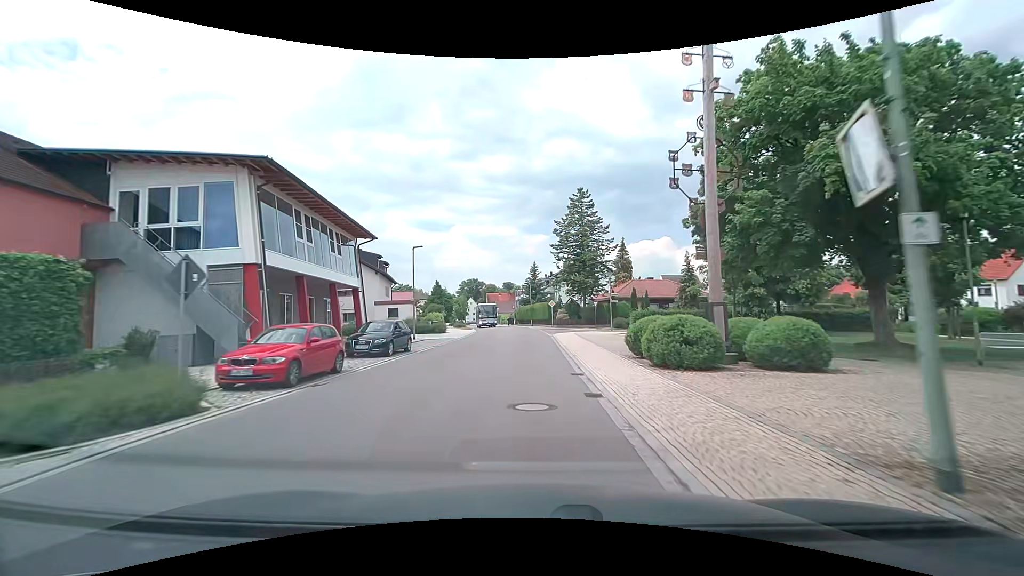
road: tertiary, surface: asphalt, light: Day
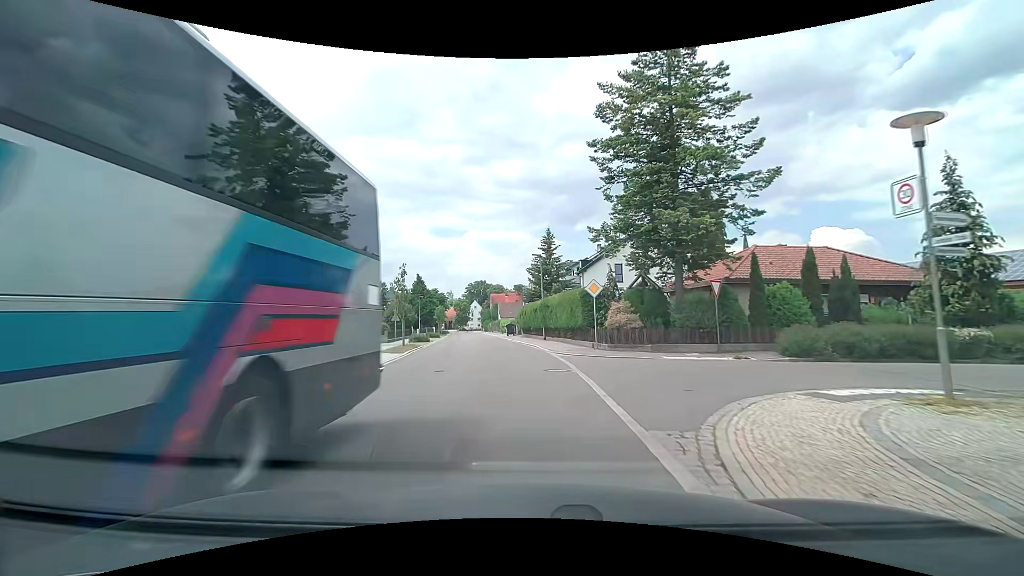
(0.0, +33.4) m; -1°
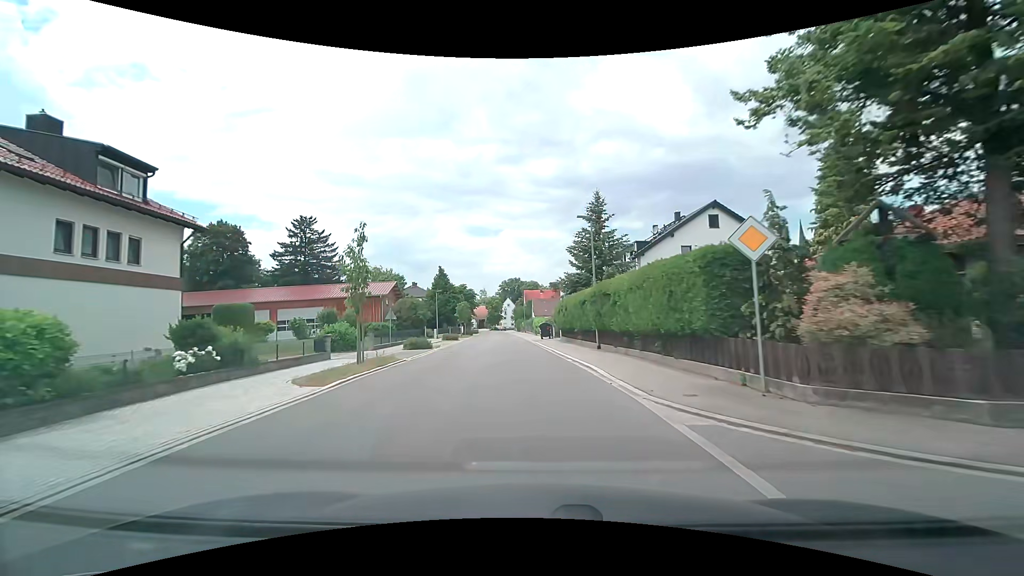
(-0.4, +12.9) m; -4°
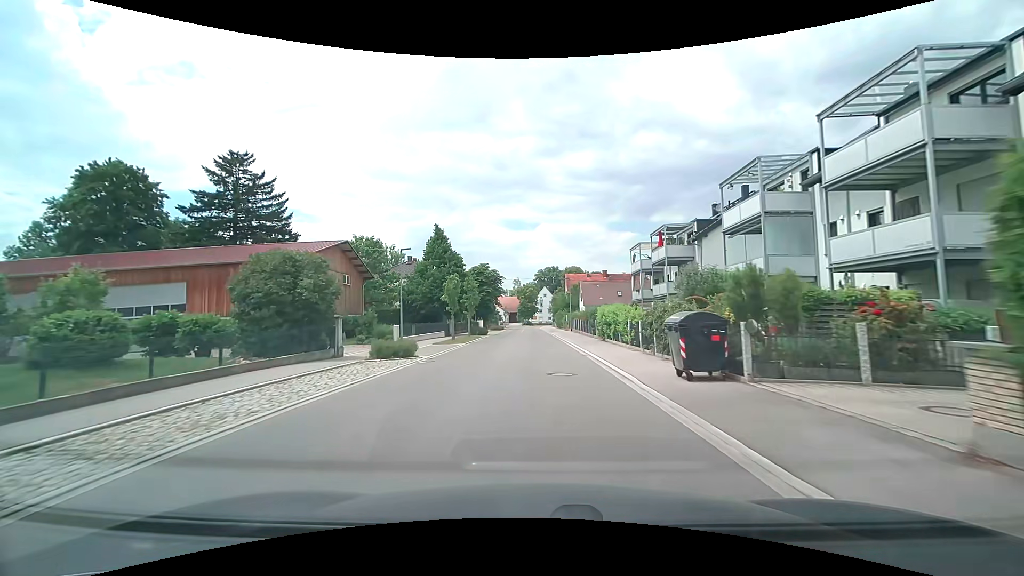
(-1.7, +33.4) m; -4°
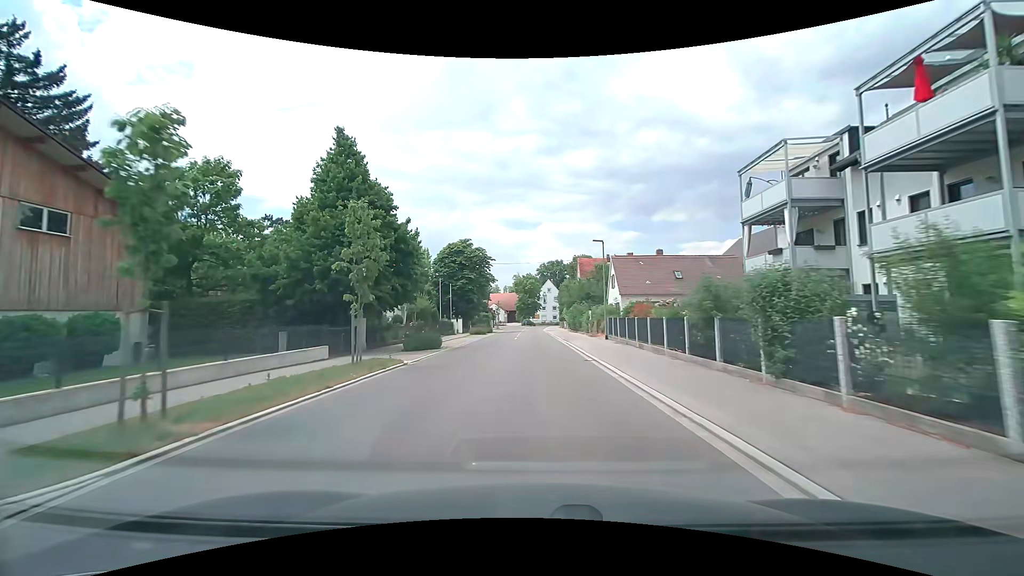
(0.0, +27.9) m; 0°
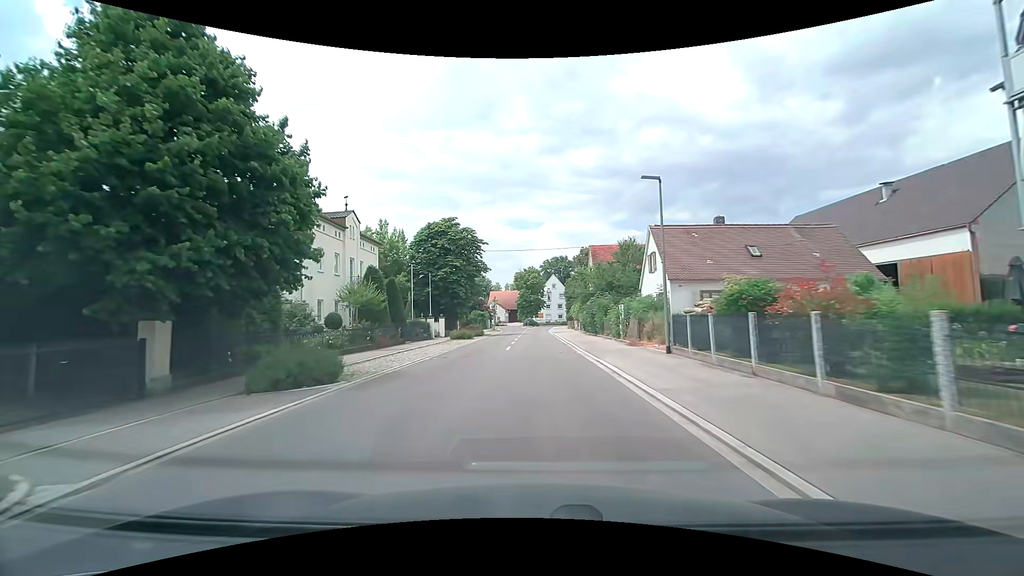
(0.0, +14.0) m; 0°
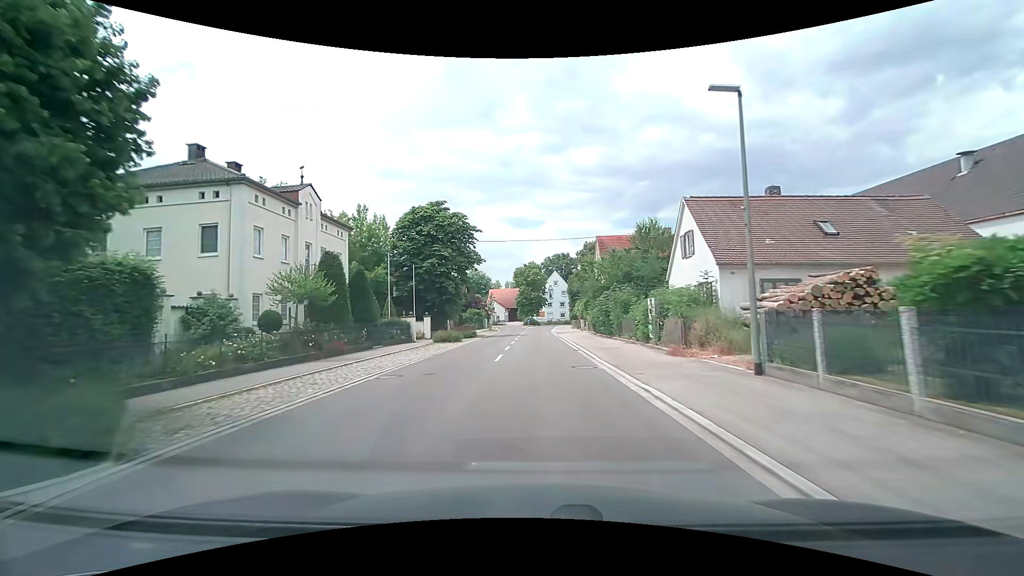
(0.0, +6.9) m; 0°
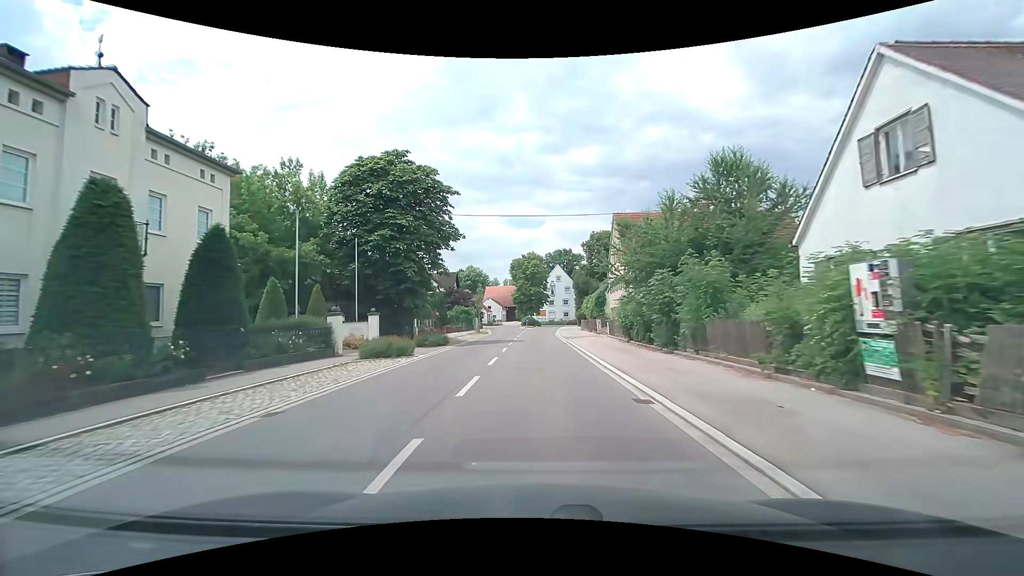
(+0.1, +13.6) m; +1°
